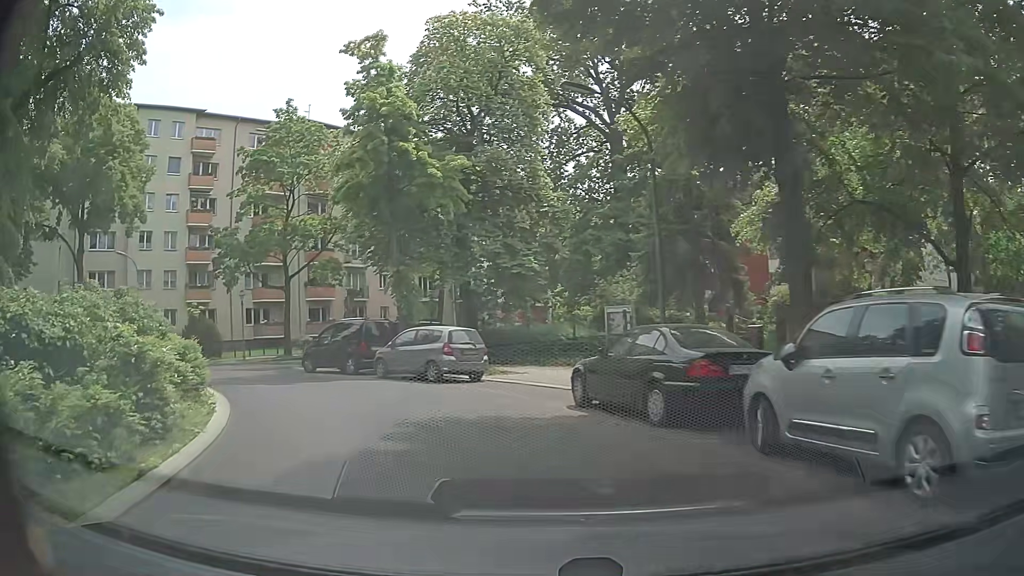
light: Day
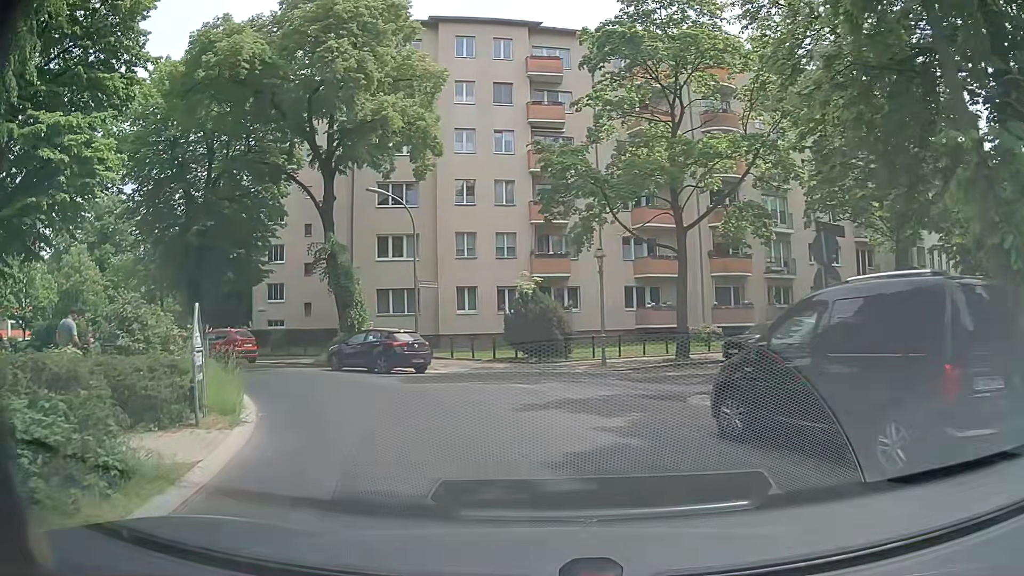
(-4.9, +15.5) m; -35°
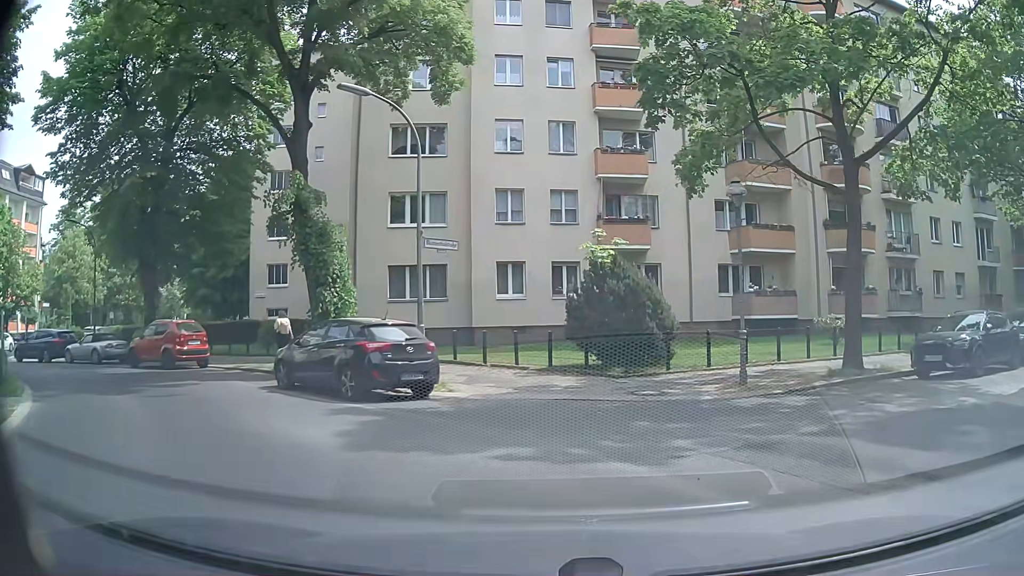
(-0.7, +9.6) m; -5°
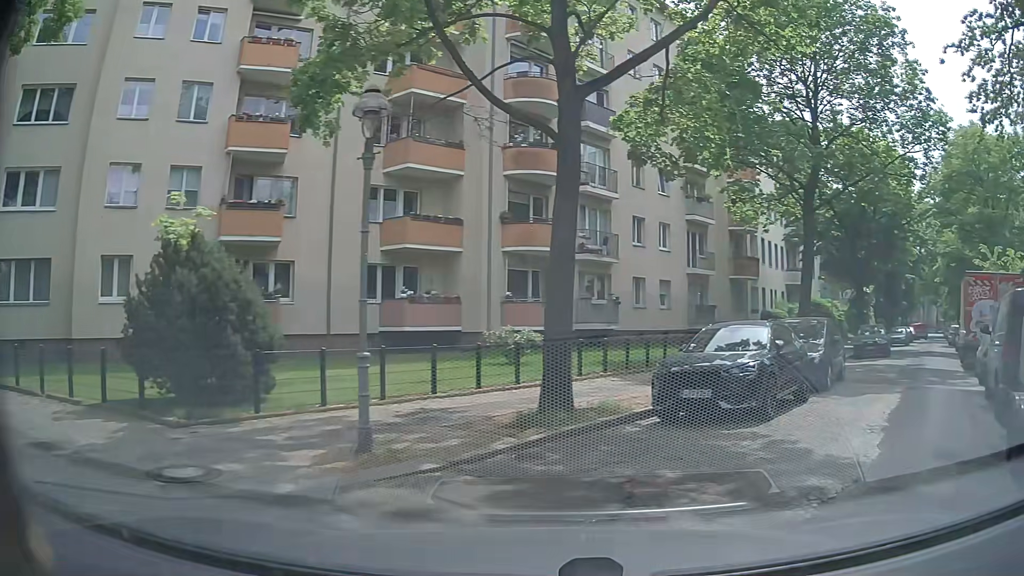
(+1.3, +5.8) m; +28°
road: residential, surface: asphalt
